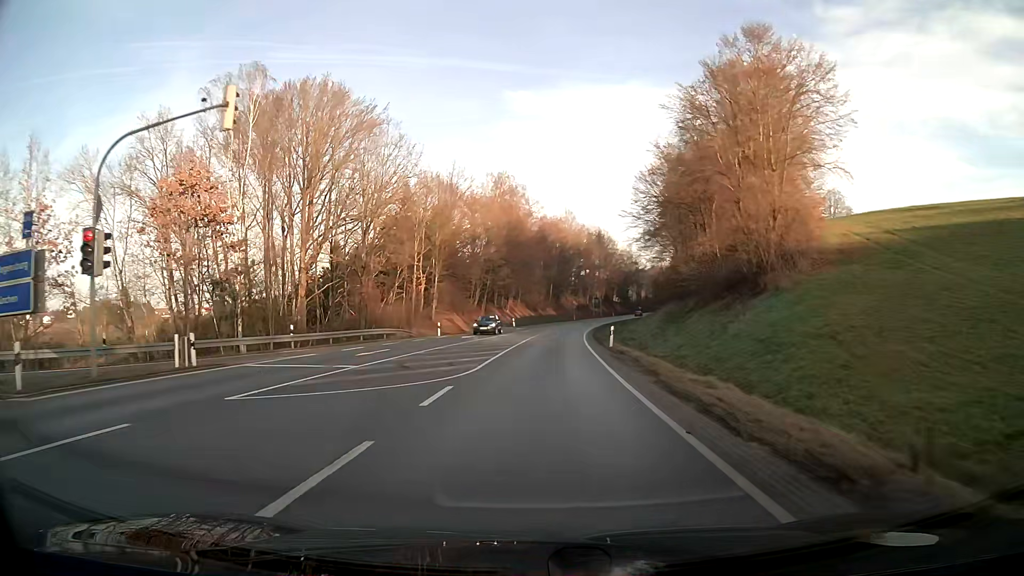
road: primary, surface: asphalt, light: Day
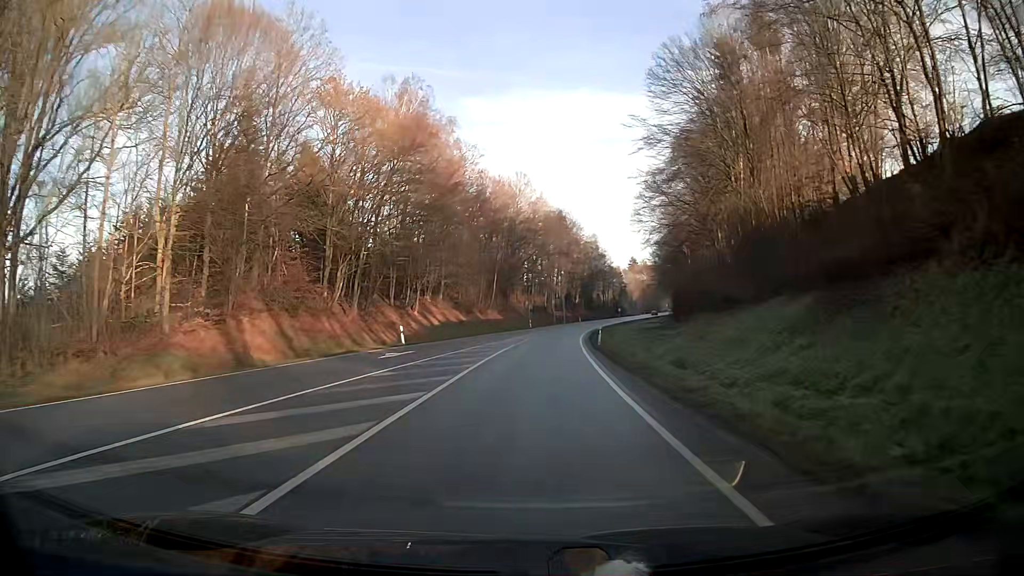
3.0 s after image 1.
(+1.8, +46.3) m; +4°
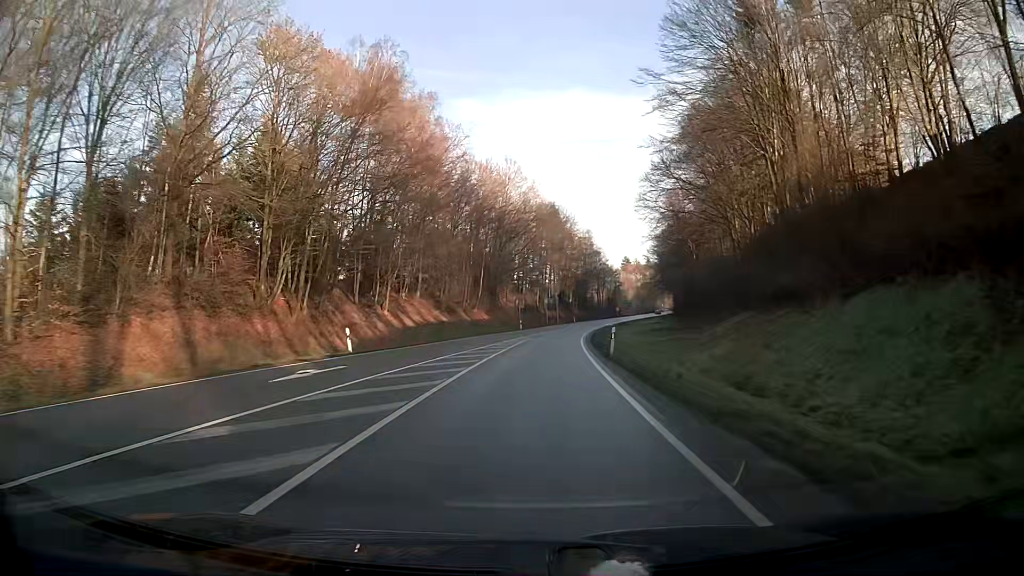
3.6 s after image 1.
(+0.1, +9.3) m; +1°
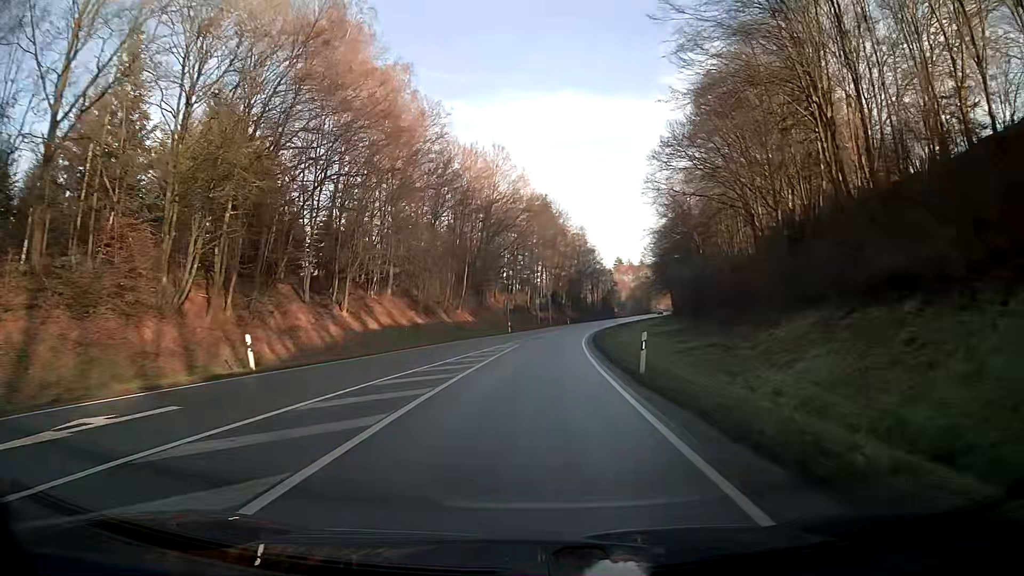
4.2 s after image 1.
(+0.1, +9.3) m; +1°
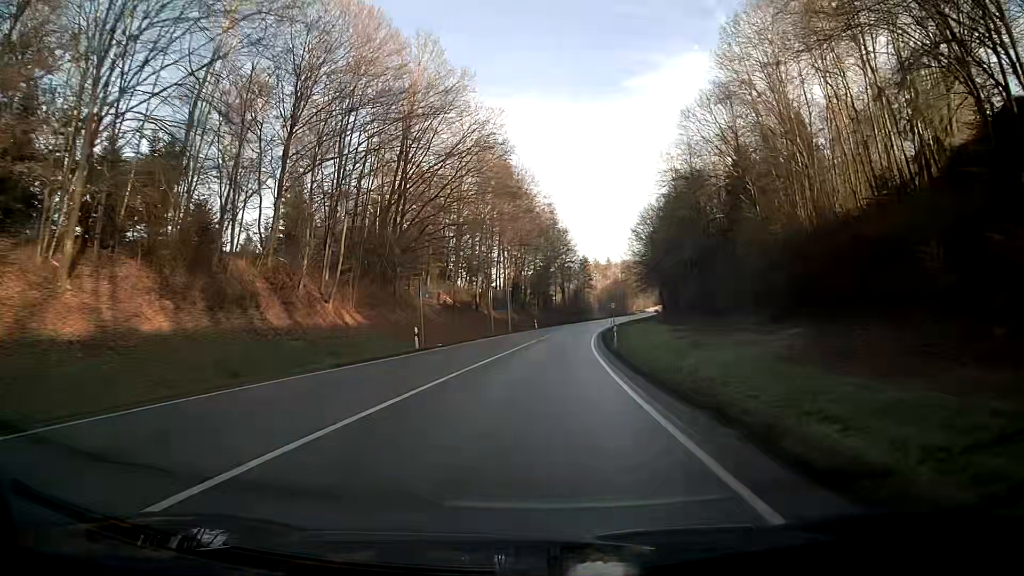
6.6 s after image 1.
(+0.9, +37.0) m; +3°
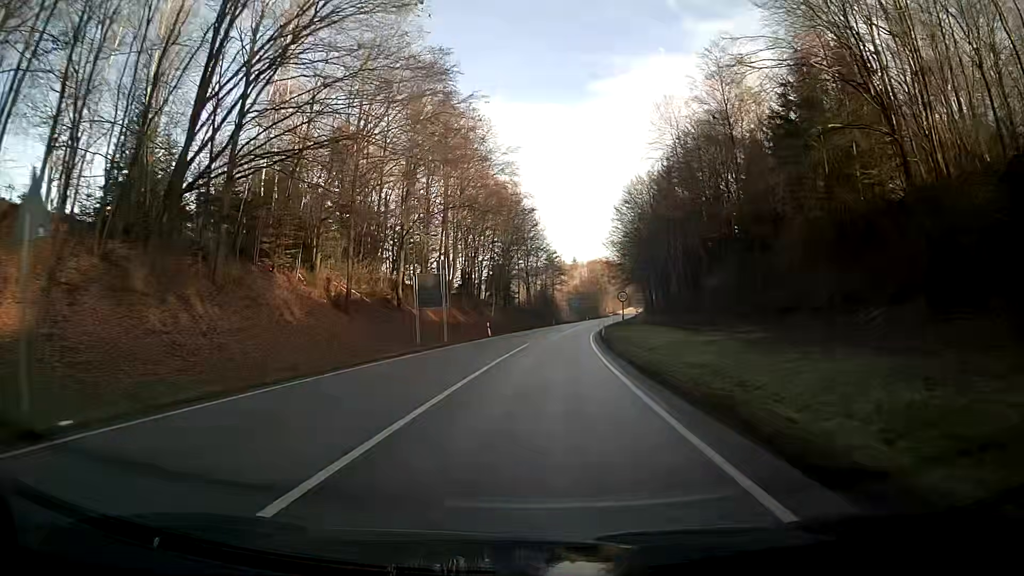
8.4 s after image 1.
(+0.7, +27.8) m; +3°
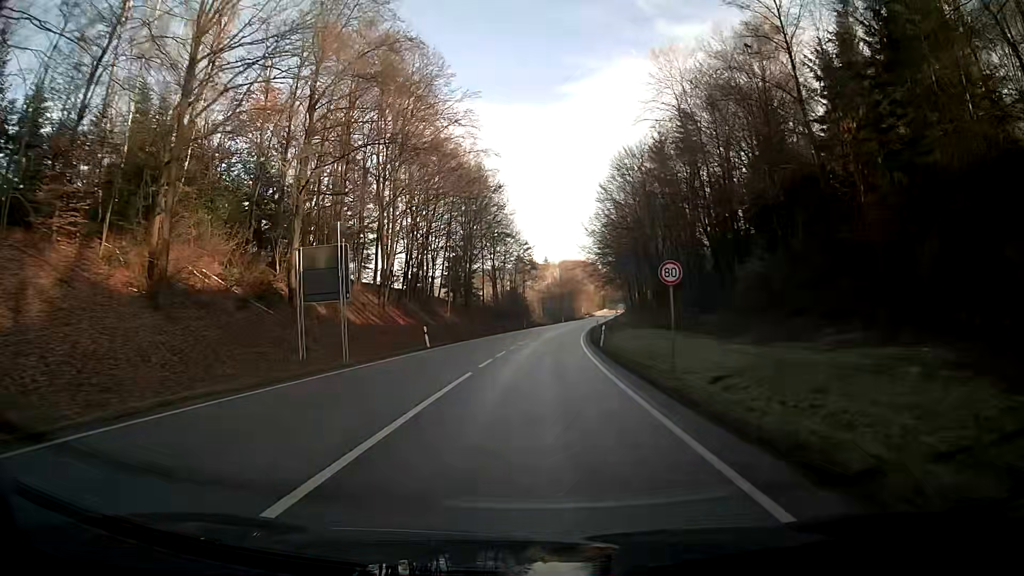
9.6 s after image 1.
(+0.4, +18.6) m; +2°
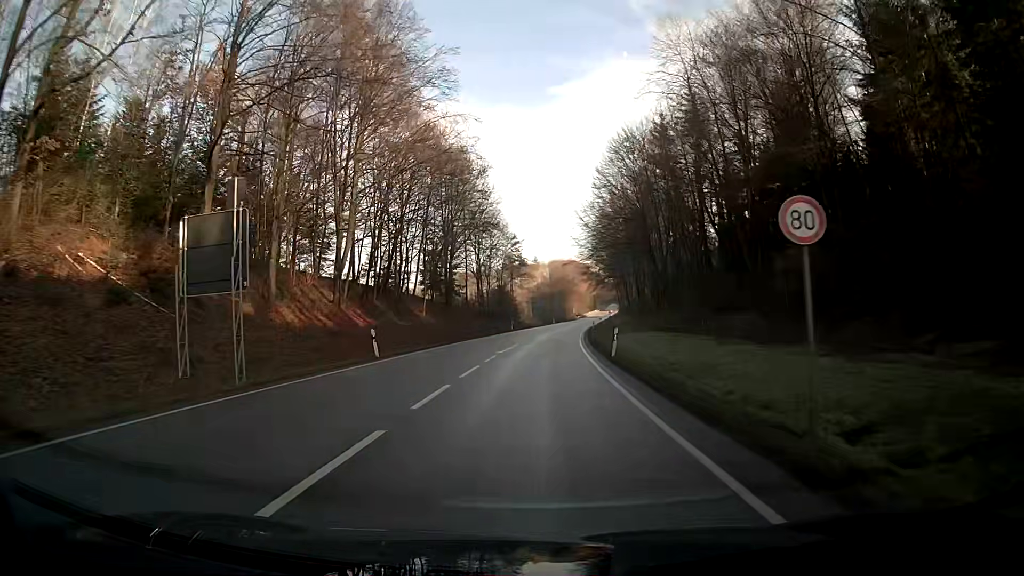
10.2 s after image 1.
(+0.1, +9.2) m; +1°
(0, +10) (0, +20) (+1, +30) (+1, +40) (+2, +50) (+2, +60) (+3, +70) (+4, +80) (+5, +90) (+6, +100) m
